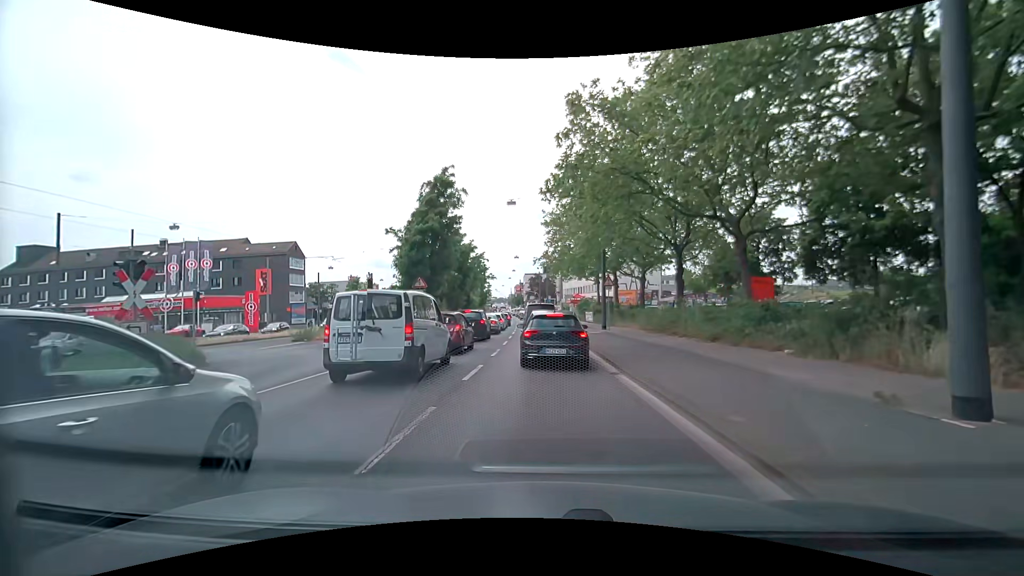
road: primary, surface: asphalt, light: Day
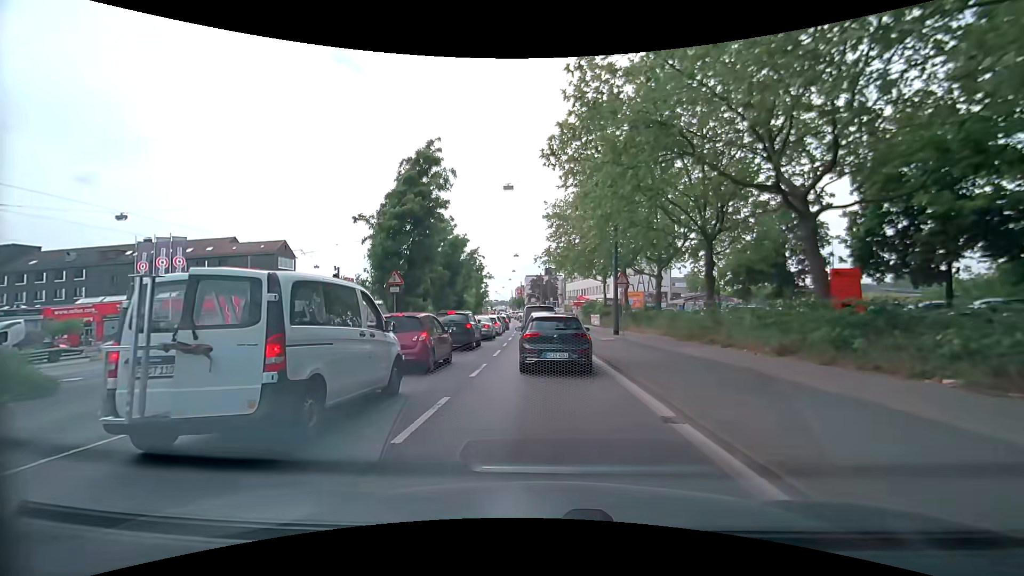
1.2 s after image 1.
(0.0, +4.9) m; +1°
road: primary_link
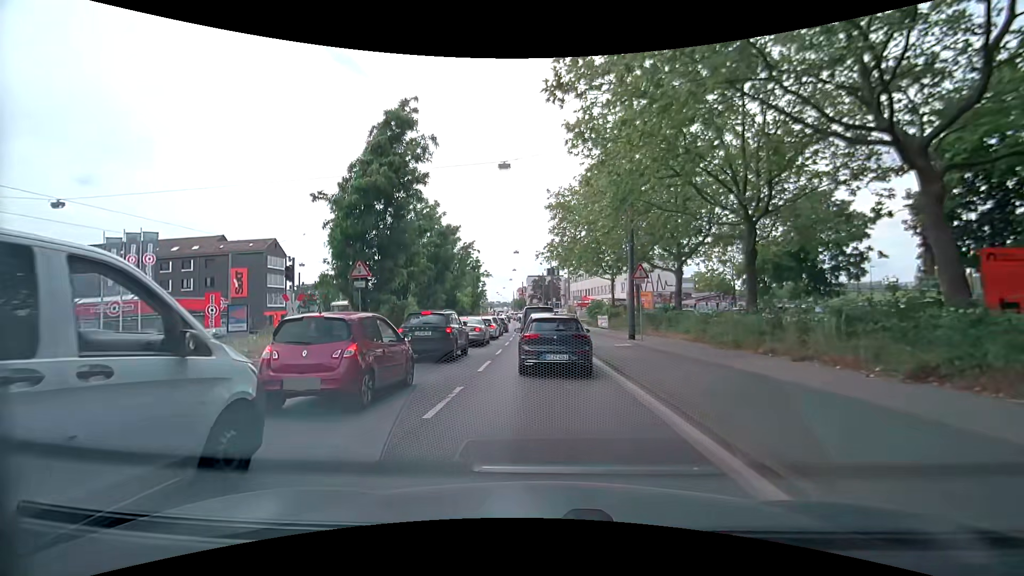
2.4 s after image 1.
(-0.1, +4.6) m; -1°
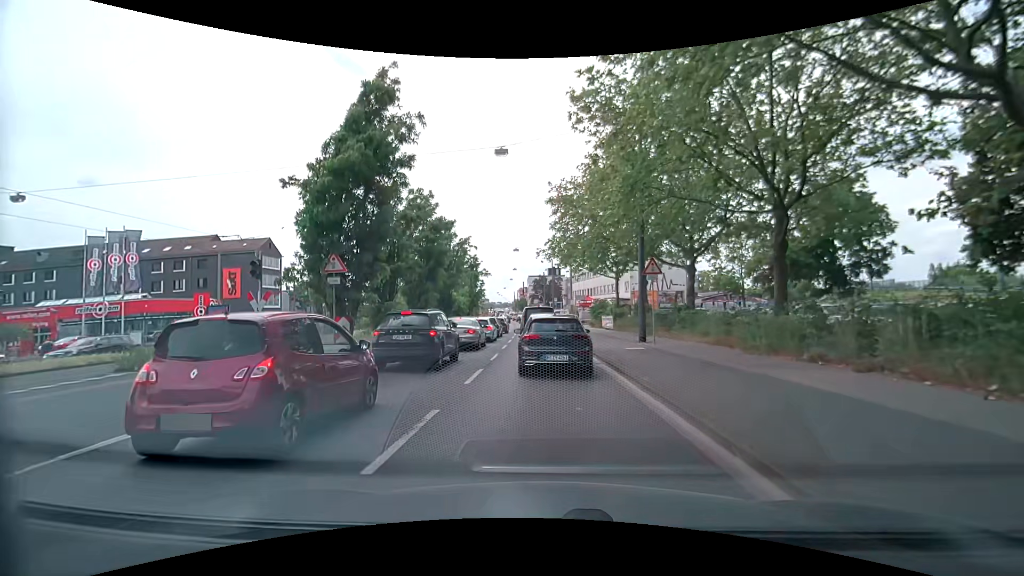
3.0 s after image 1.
(0.0, +2.4) m; -2°
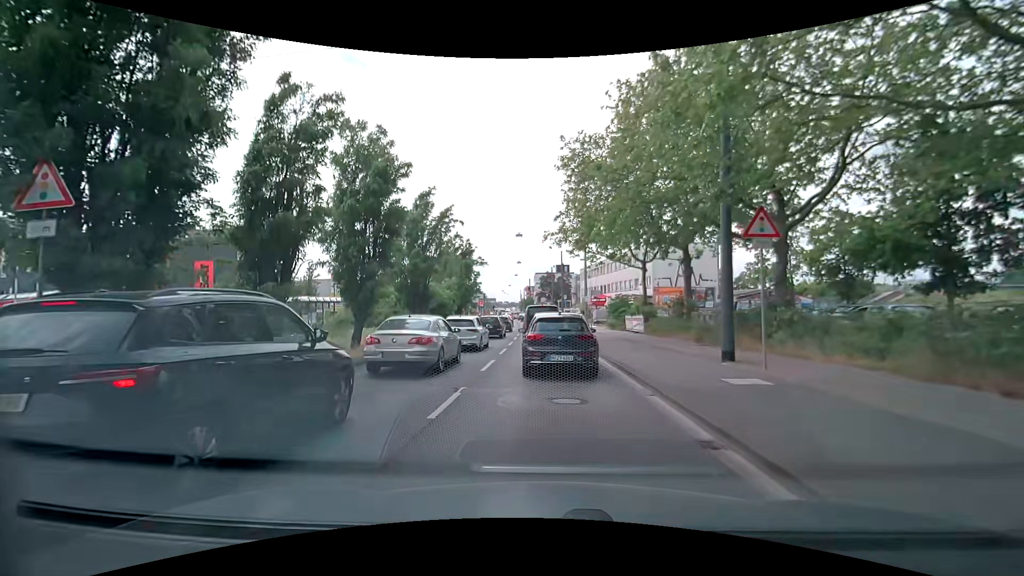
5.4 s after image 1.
(+0.2, +9.7) m; +1°
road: primary
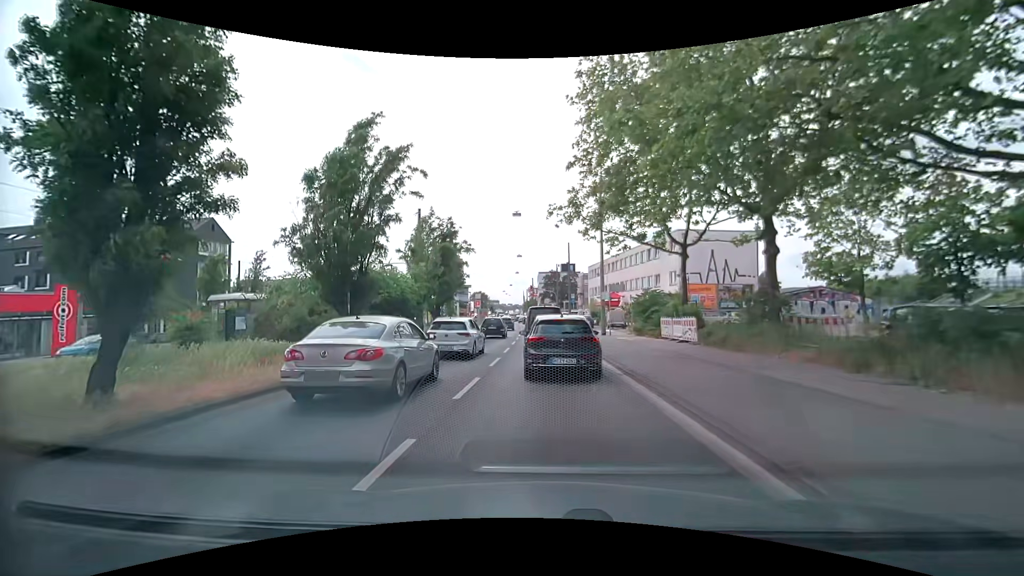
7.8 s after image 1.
(-0.1, +10.2) m; 0°
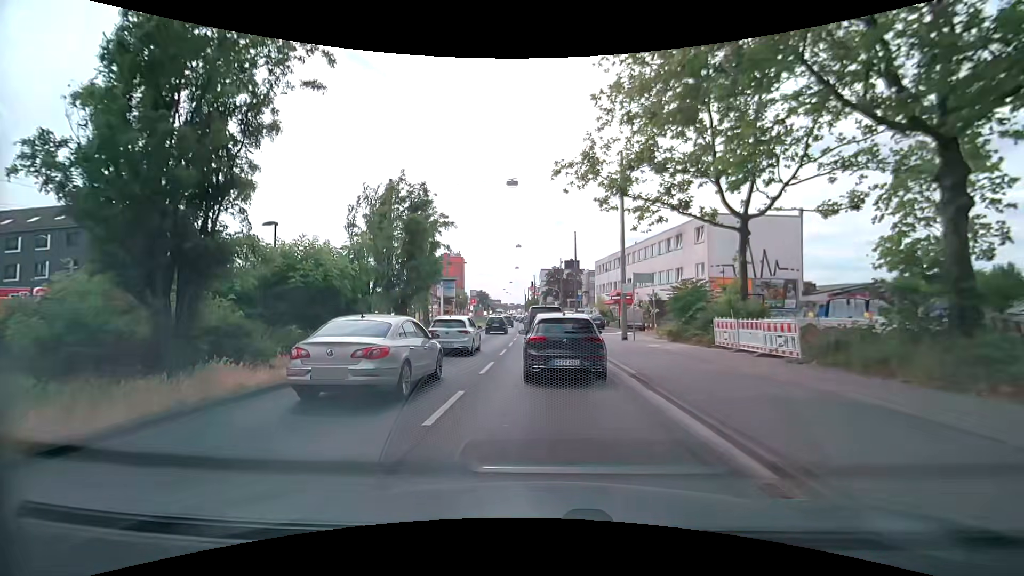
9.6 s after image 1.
(-0.2, +8.3) m; -1°
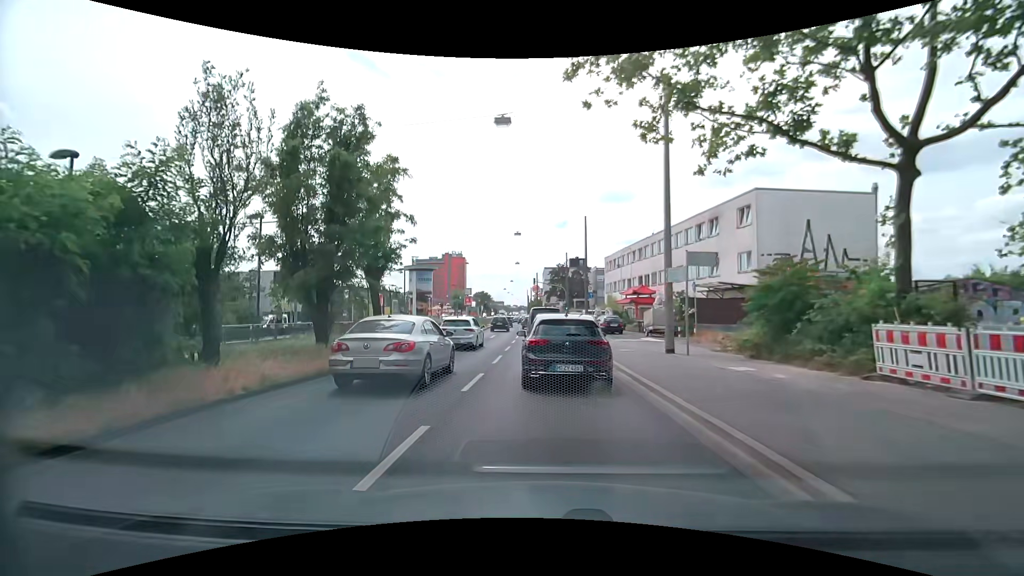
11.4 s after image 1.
(-0.1, +9.1) m; -1°
(0, +10) (0, +20) (0, +30) (-1, +40) (-1, +50) (-1, +60) (-2, +70) (-3, +80) (-4, +90) (-5, +100) m
